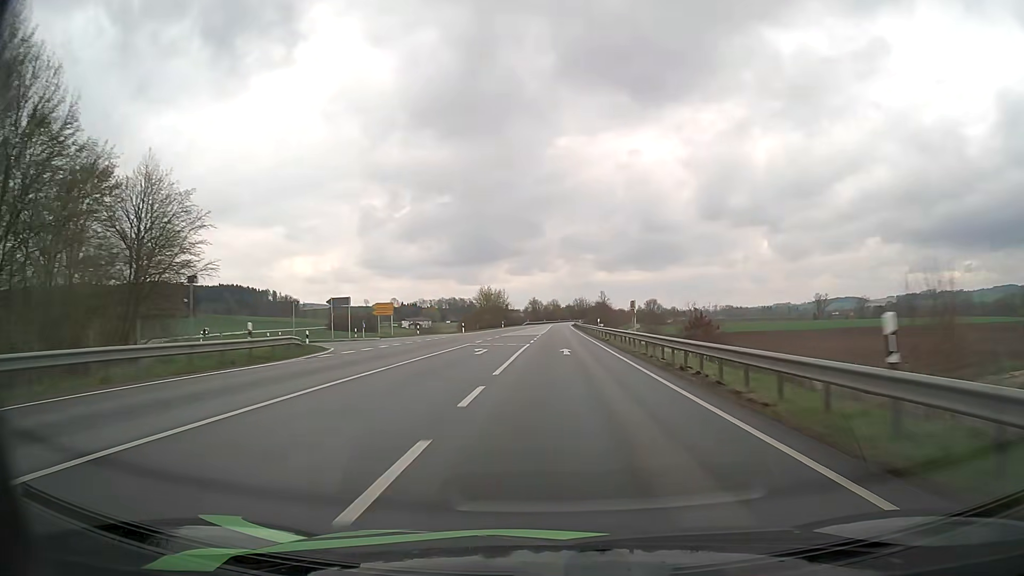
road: primary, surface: asphalt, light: Day
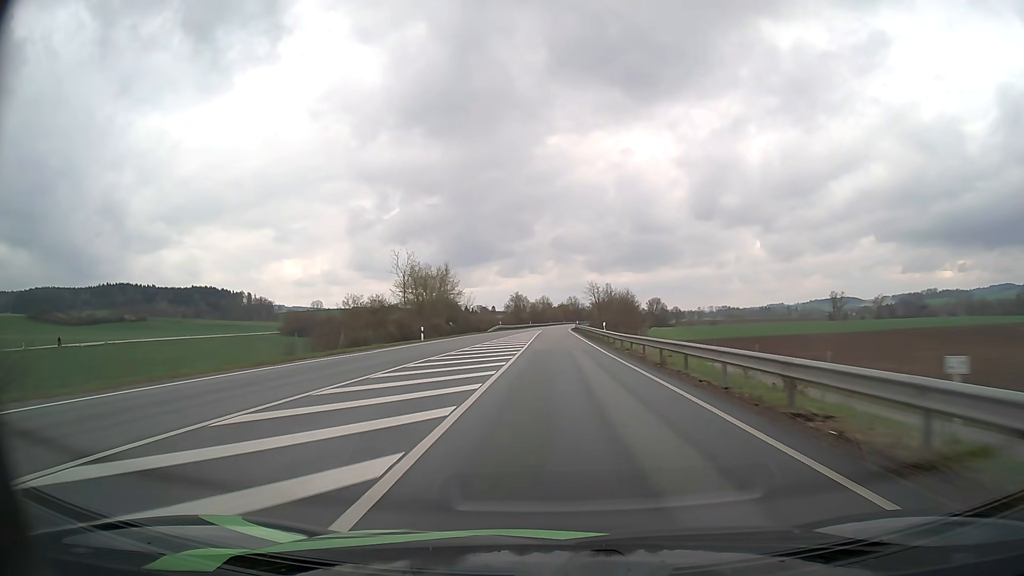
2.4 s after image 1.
(+0.6, +63.4) m; +1°
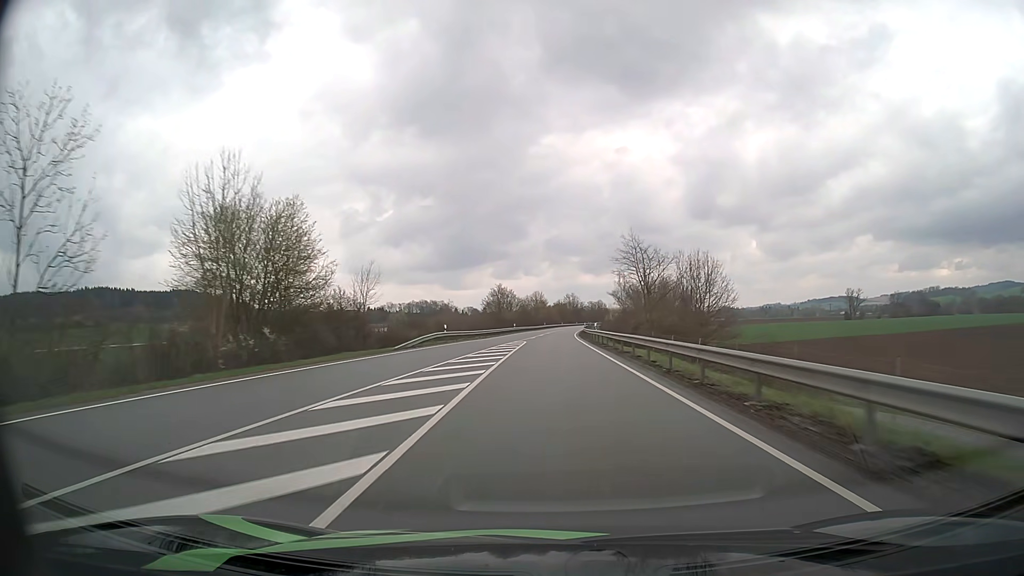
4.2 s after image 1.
(+0.2, +47.5) m; 0°
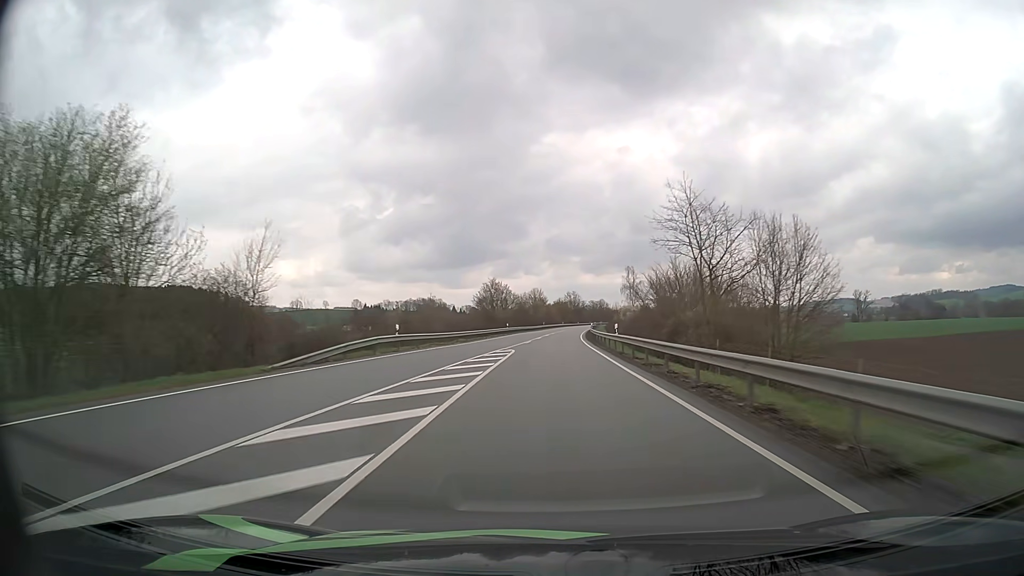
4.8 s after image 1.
(0.0, +15.8) m; 0°
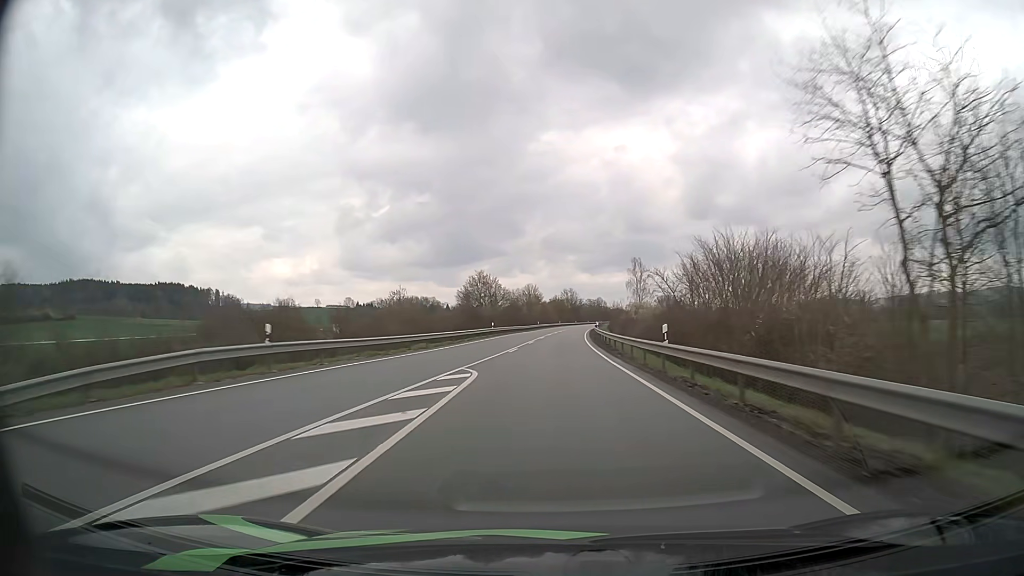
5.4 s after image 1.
(0.0, +15.8) m; 0°
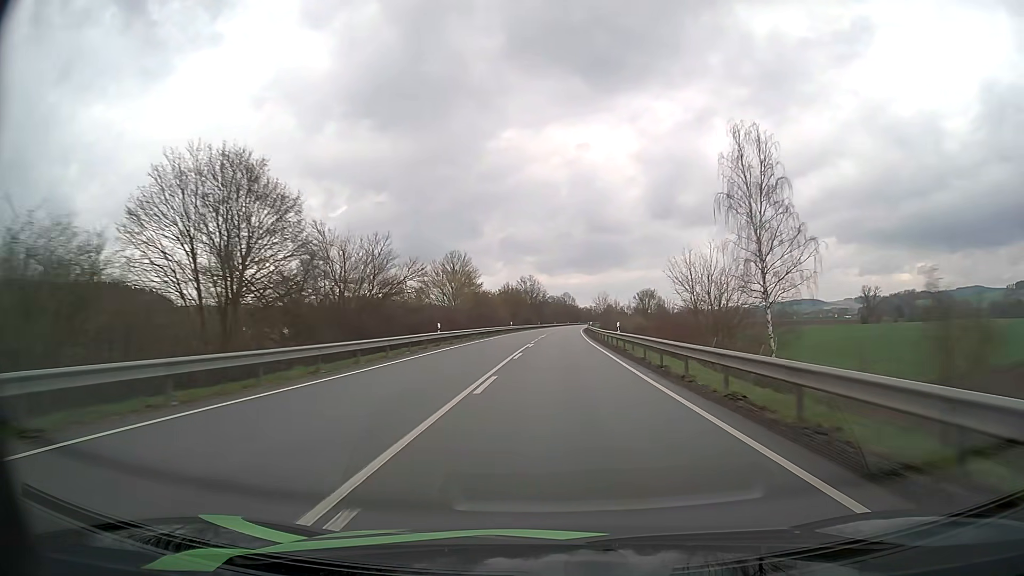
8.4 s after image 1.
(+2.1, +79.1) m; +3°
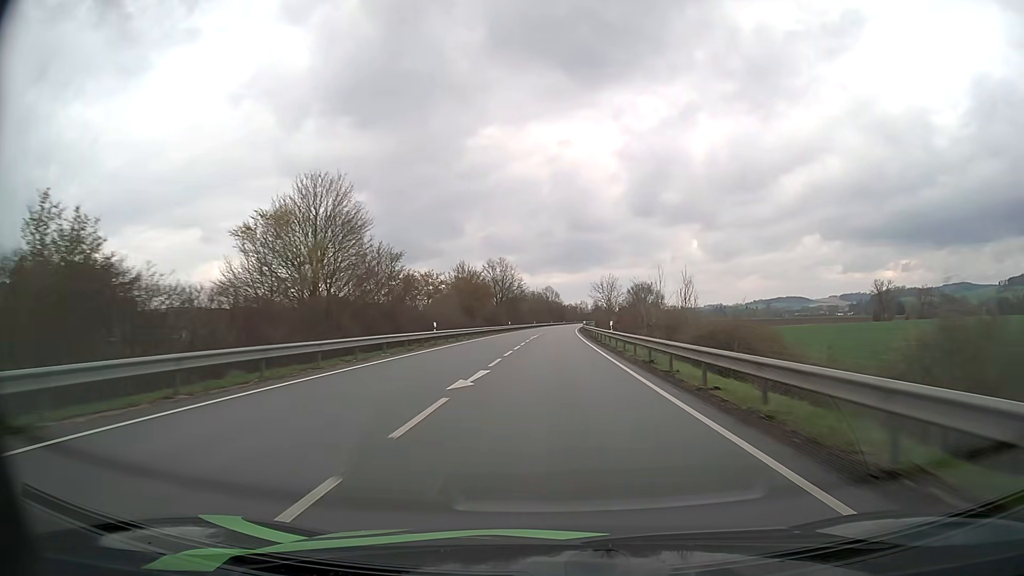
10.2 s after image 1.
(+1.0, +47.4) m; +2°
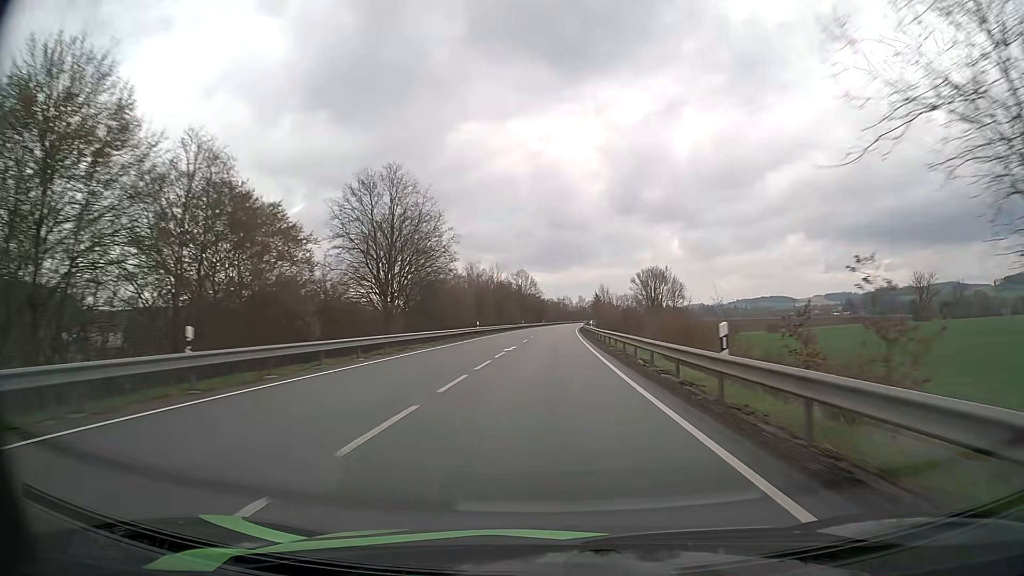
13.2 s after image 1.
(+1.4, +79.1) m; +2°
(0, +10) (0, +20) (0, +30) (0, +40) (+1, +50) (+1, +60) (+1, +70) (+1, +80) (+2, +90) (+2, +100) m
